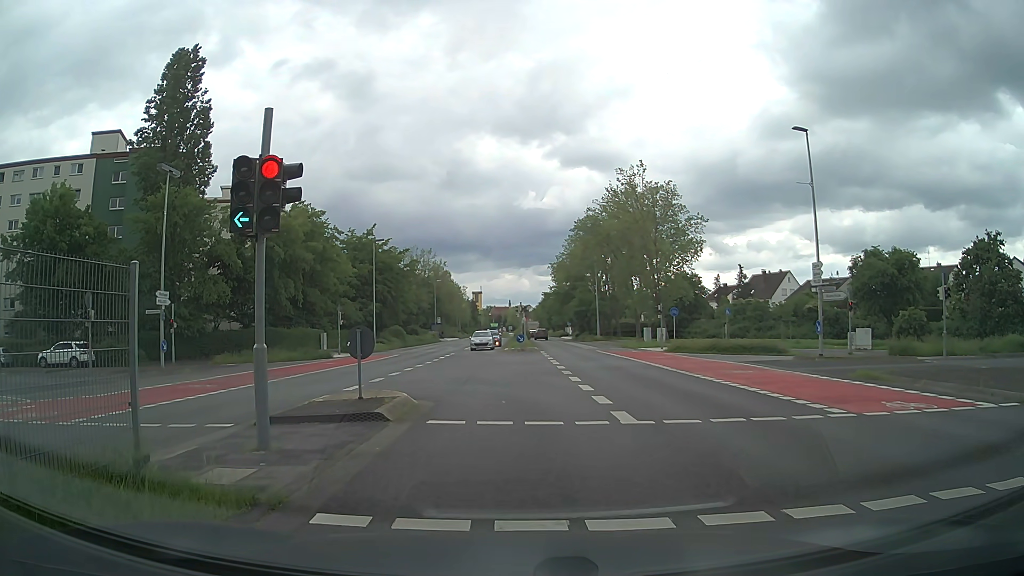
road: secondary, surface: asphalt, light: Day
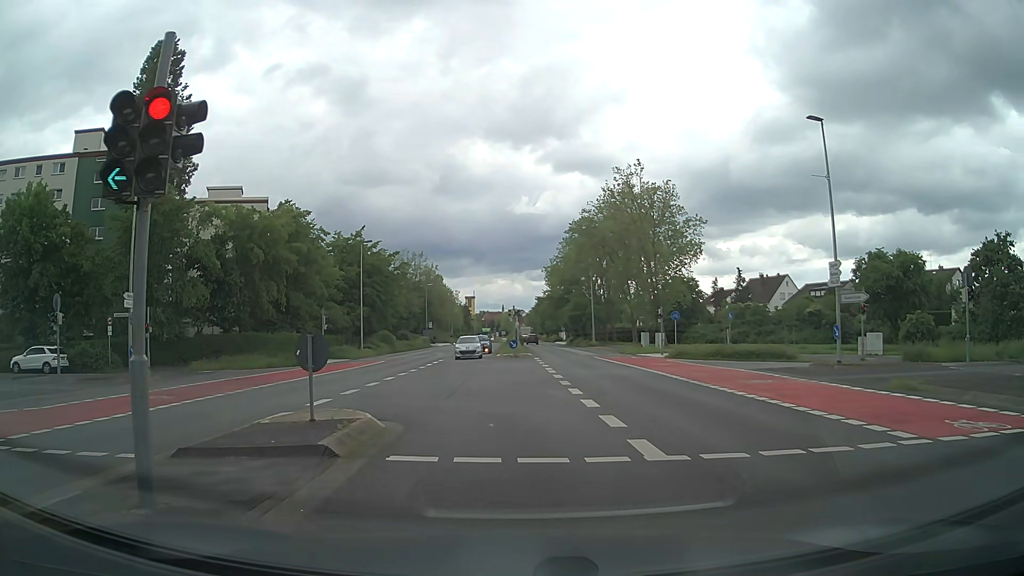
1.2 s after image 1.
(0.0, +2.8) m; -1°
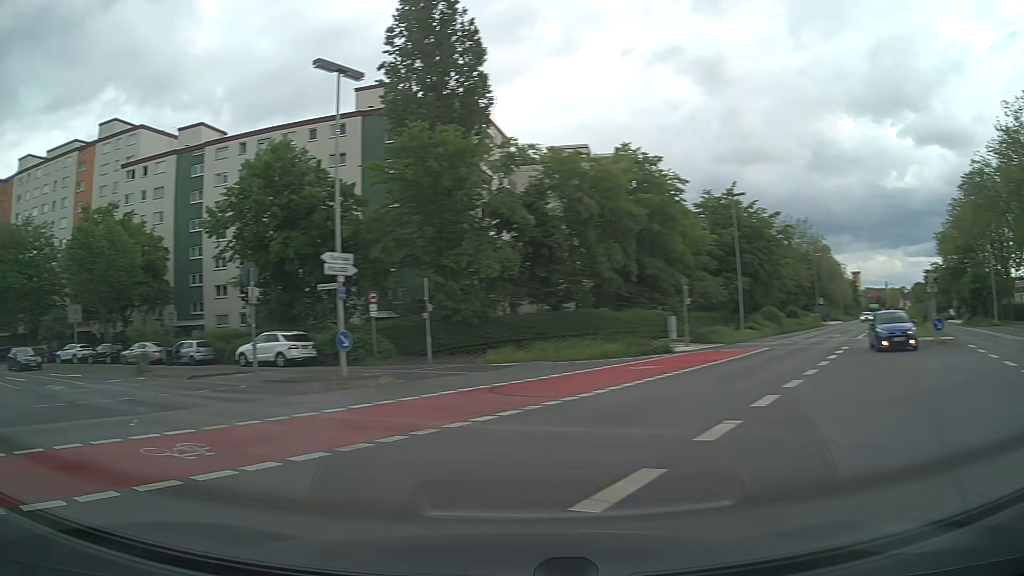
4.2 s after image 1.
(-1.2, +13.1) m; -35°
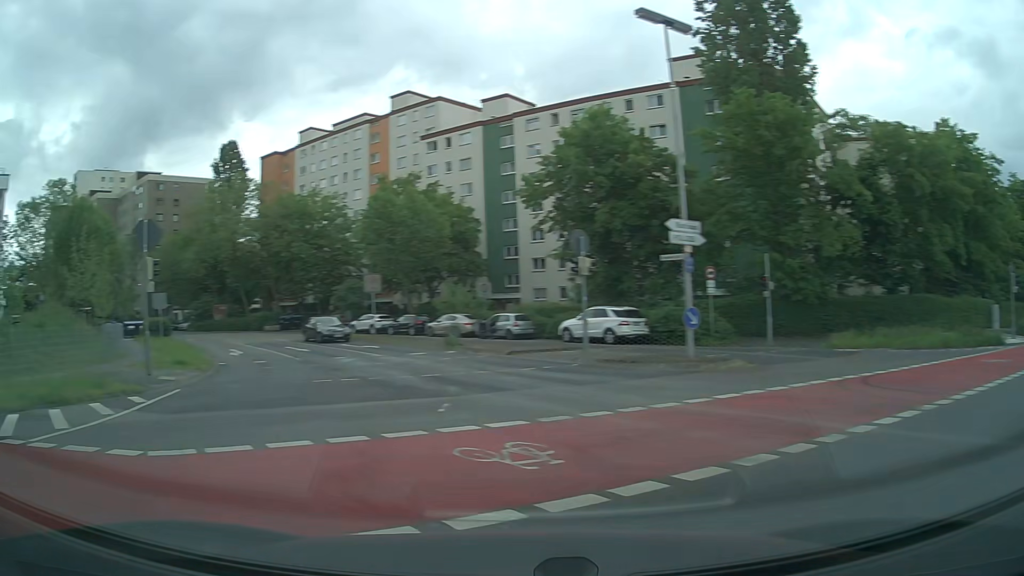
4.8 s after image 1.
(-0.5, +2.2) m; -26°
